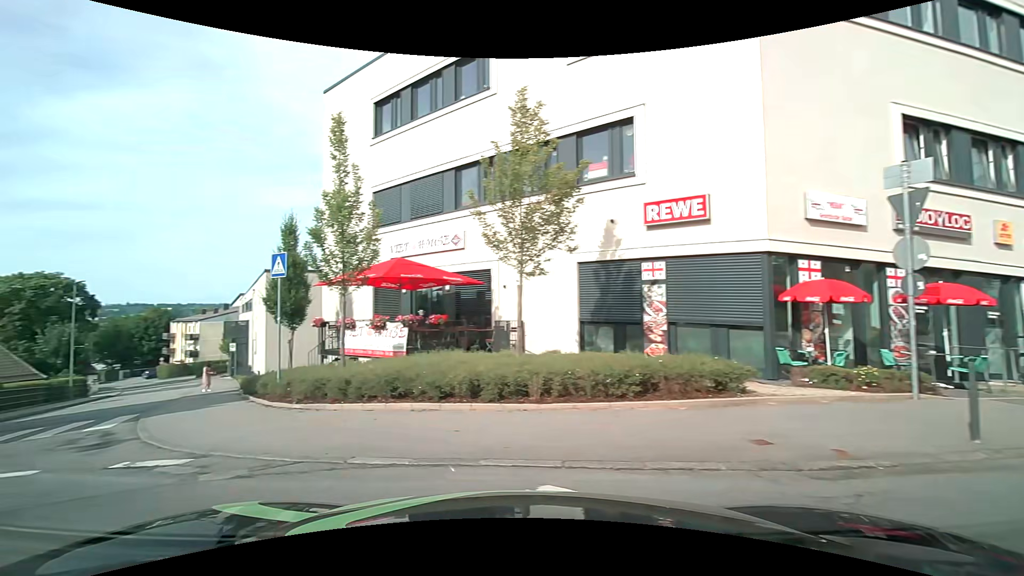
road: unclassified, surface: asphalt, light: Day
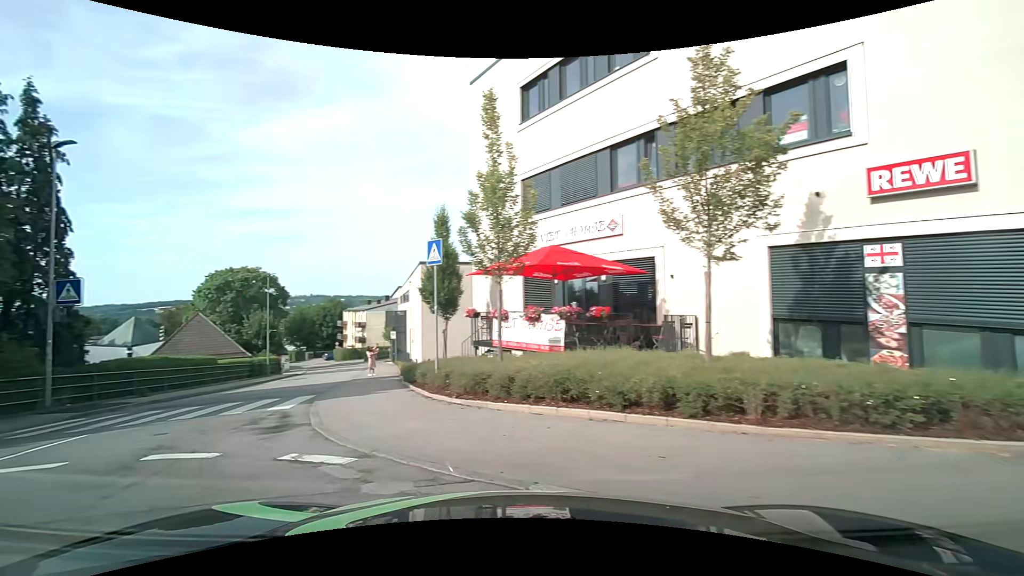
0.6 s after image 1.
(-0.2, +1.5) m; -17°
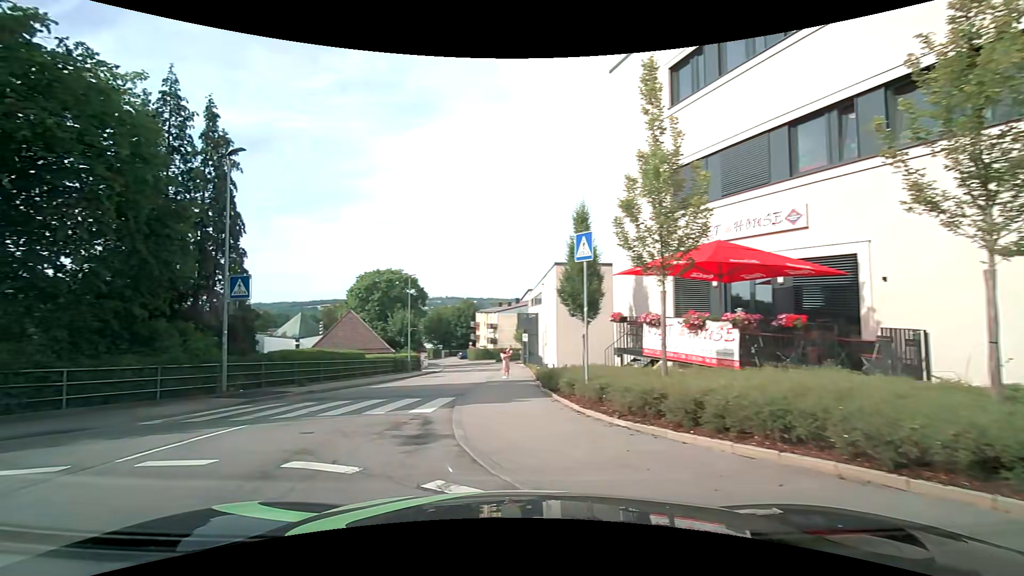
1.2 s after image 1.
(-0.2, +1.5) m; -13°
